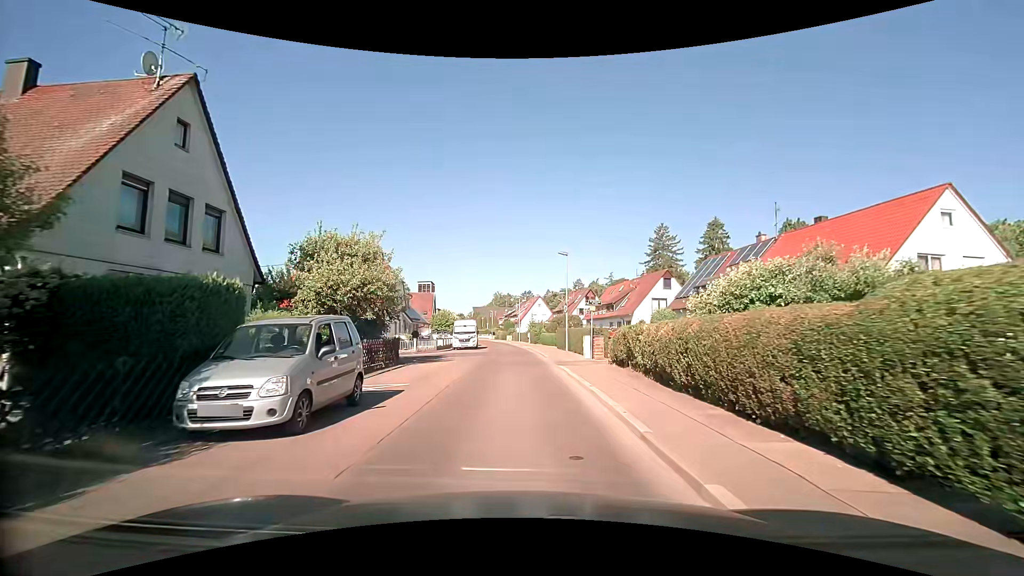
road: residential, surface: asphalt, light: Day
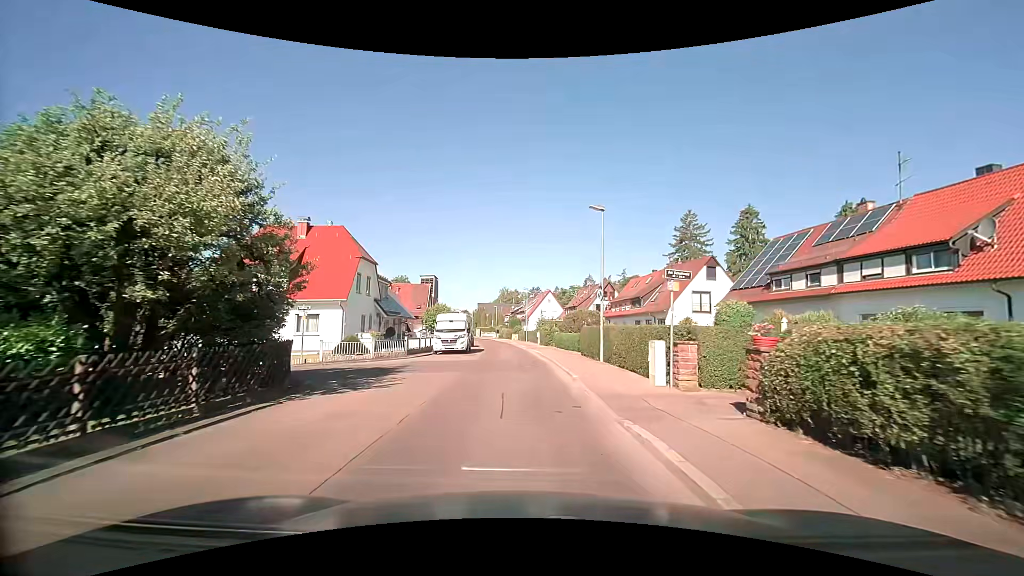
(-0.2, +11.5) m; -2°
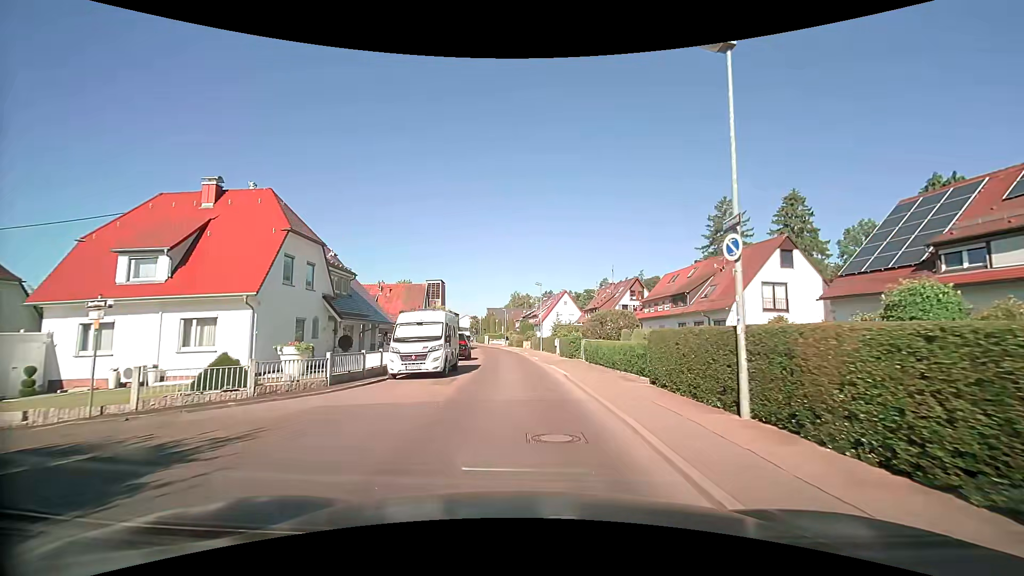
(0.0, +11.7) m; -2°
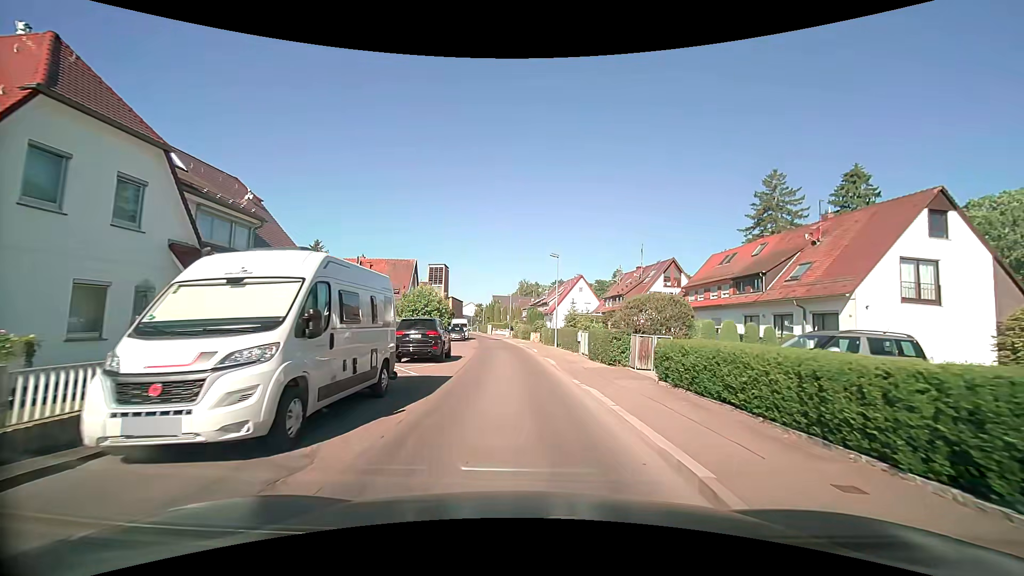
(0.0, +12.2) m; 0°
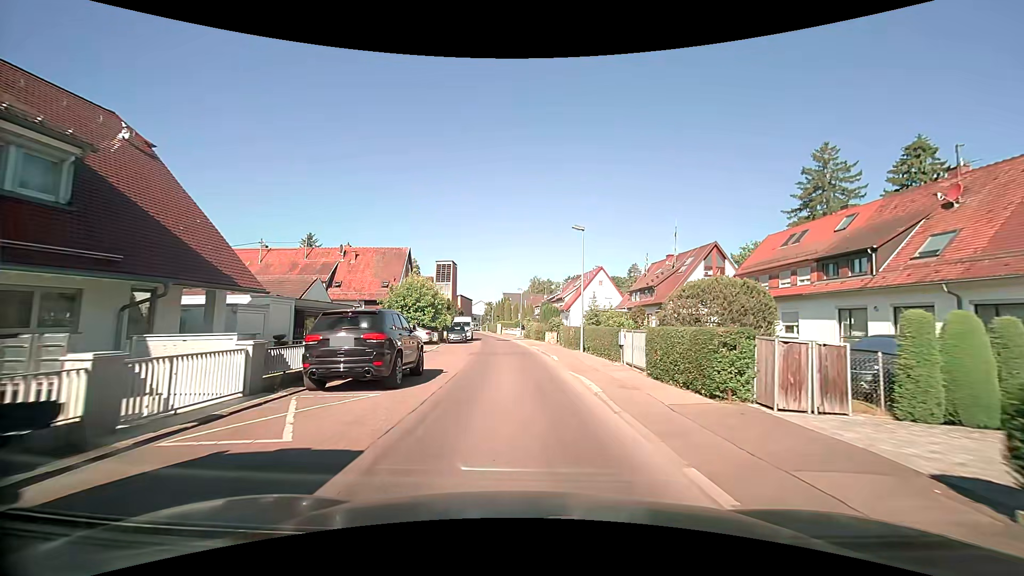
(-0.1, +8.5) m; -1°
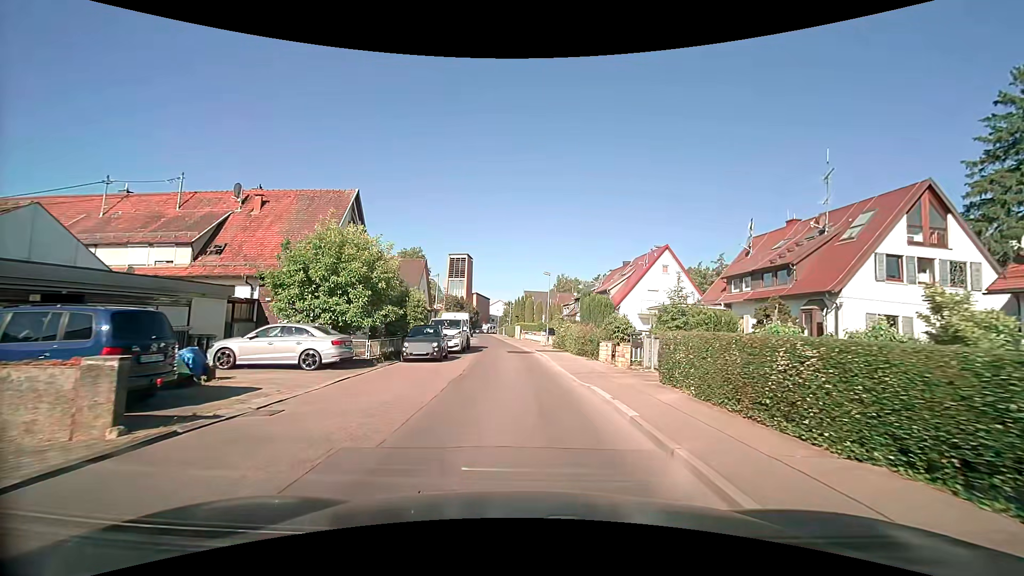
(-0.6, +20.8) m; -3°
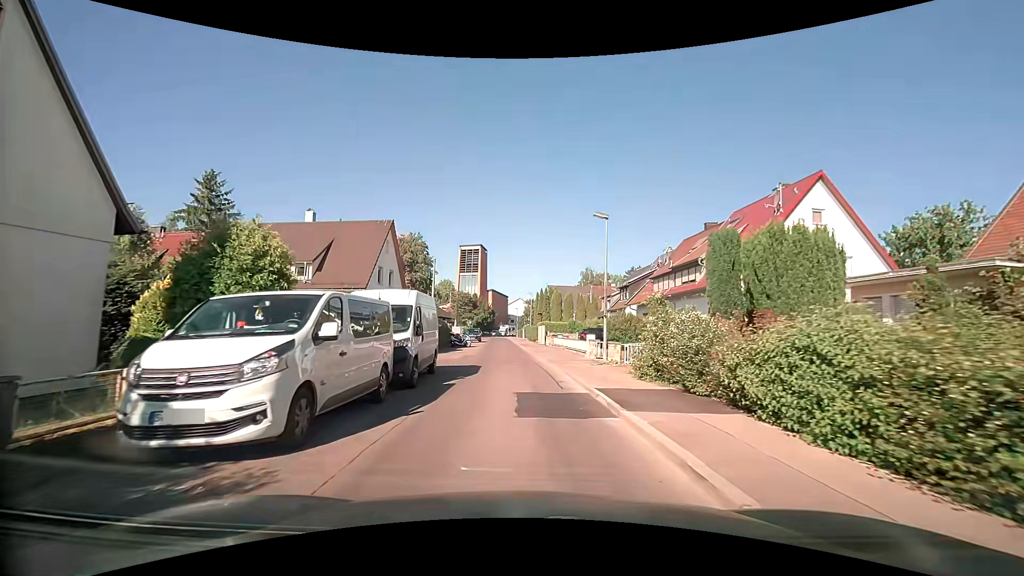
(-0.3, +20.9) m; -2°
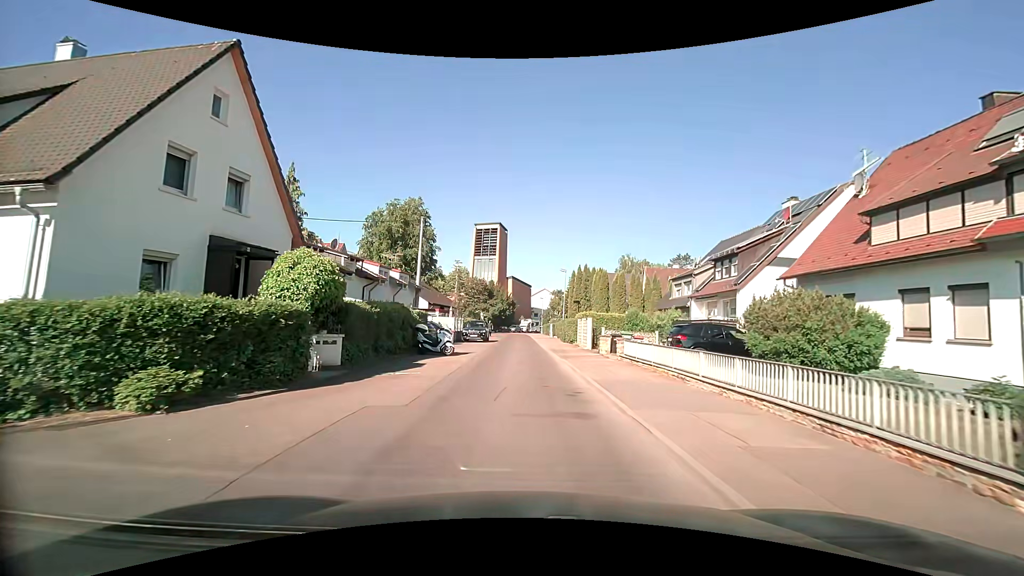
(-0.6, +20.9) m; -4°
(0, +10) (0, +20) (0, +30) (0, +40) (+1, +50) (+1, +60) (0, +70) (-1, +80) (-2, +90) (+2, +99) m
